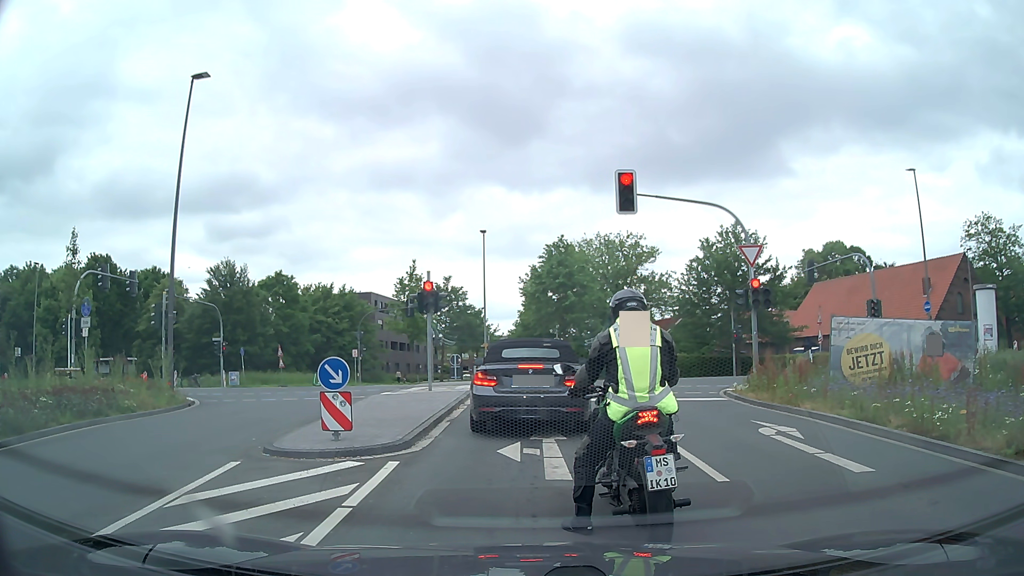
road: secondary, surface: asphalt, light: Day
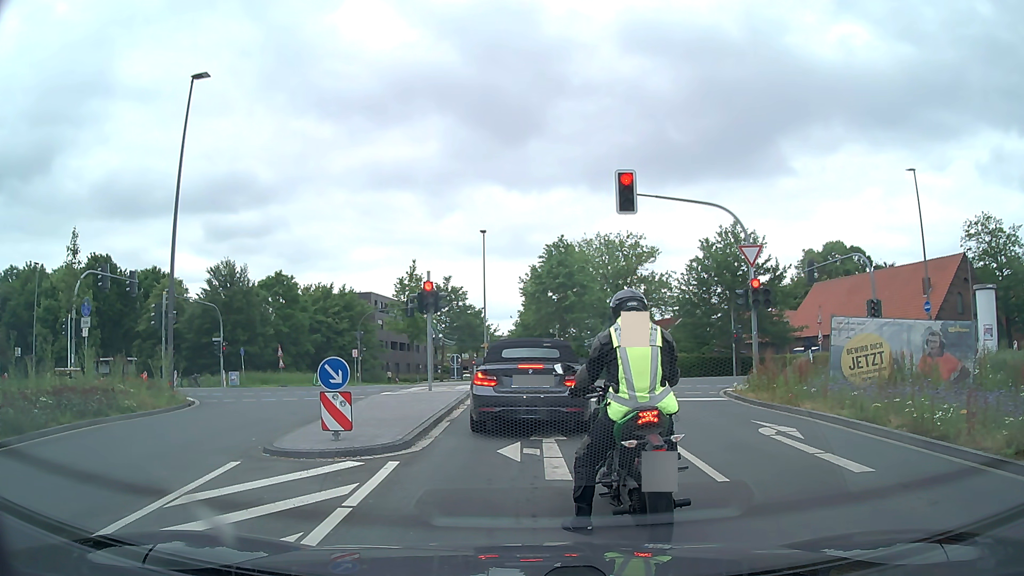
(0.0, 0.0) m; 0°
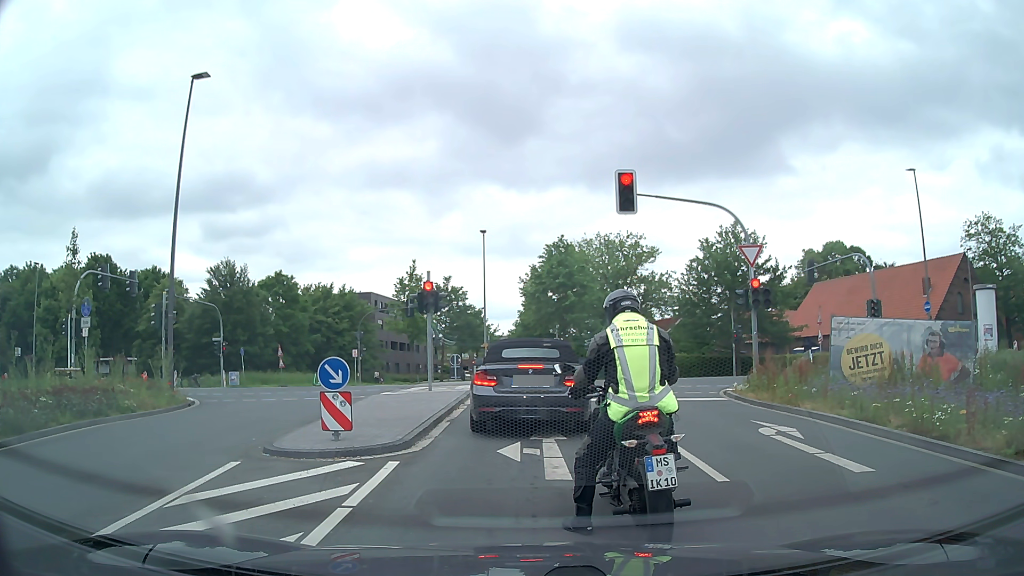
(0.0, 0.0) m; 0°
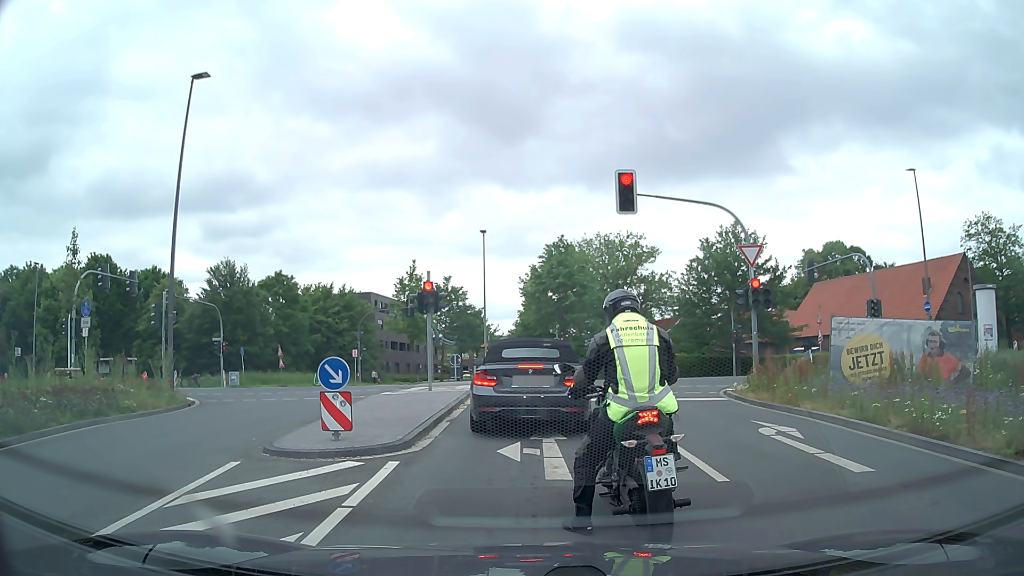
(0.0, 0.0) m; 0°
